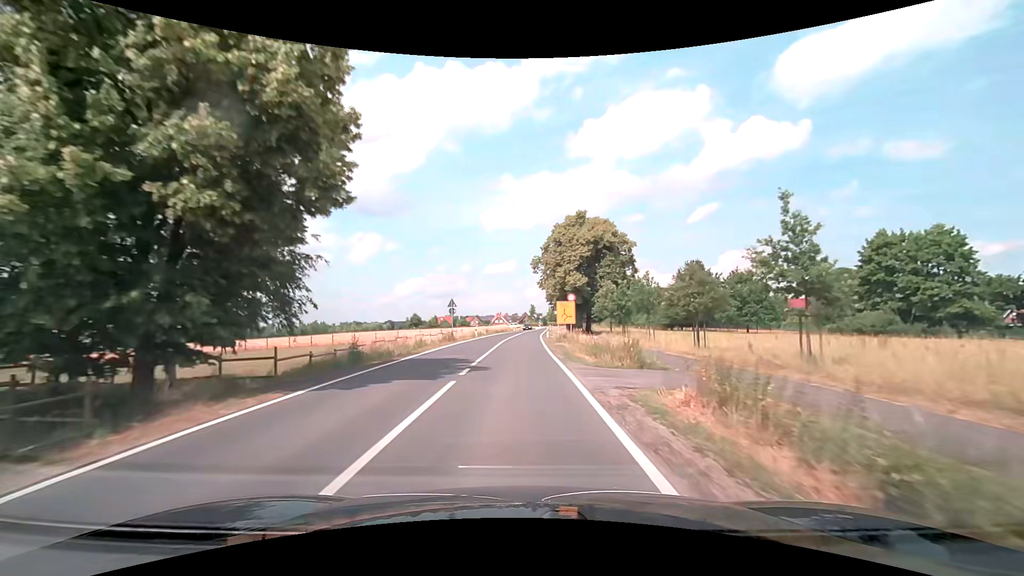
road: secondary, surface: asphalt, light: Day
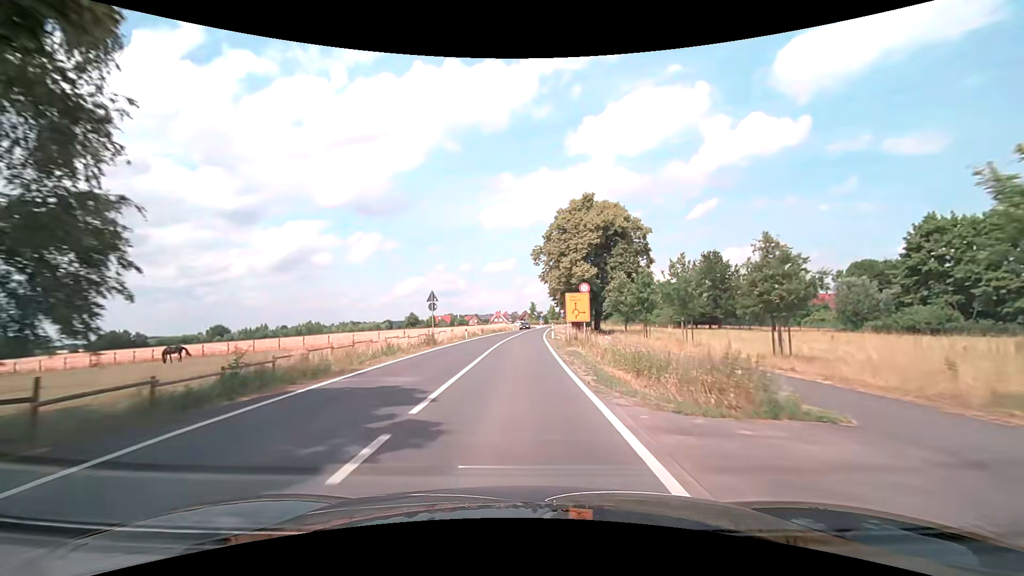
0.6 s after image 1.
(0.0, +8.7) m; 0°
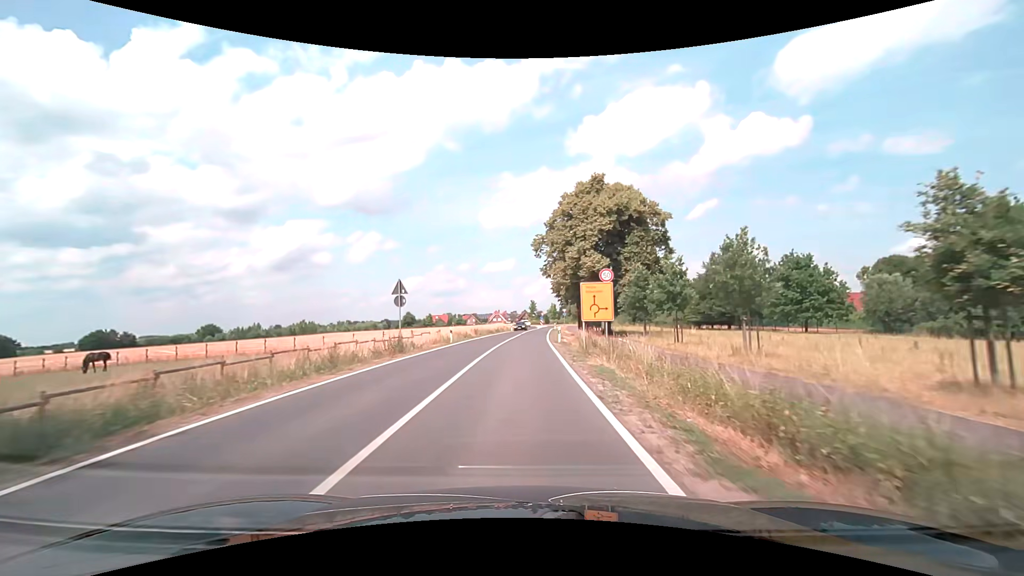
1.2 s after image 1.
(0.0, +8.4) m; 0°
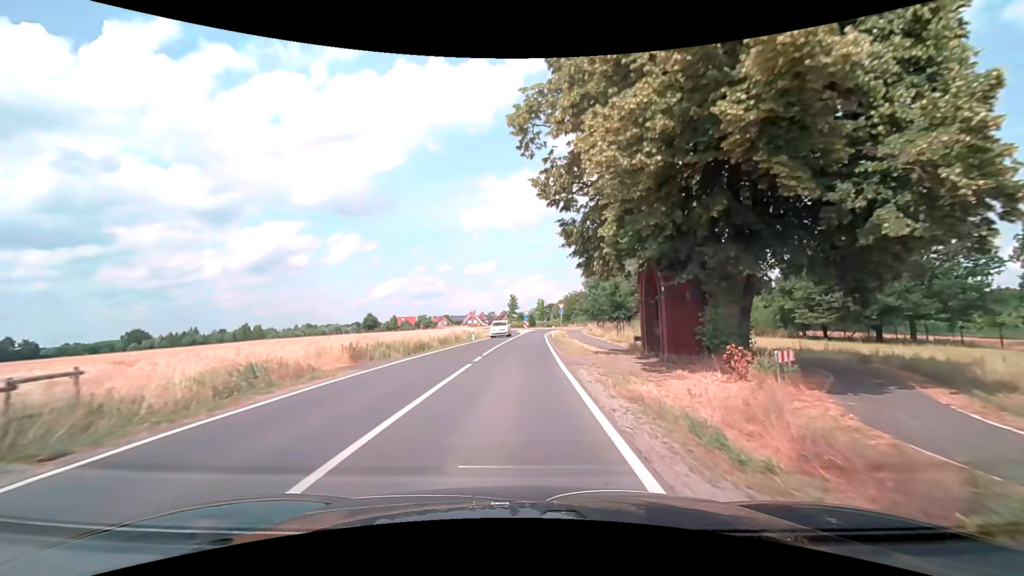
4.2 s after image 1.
(+0.7, +38.2) m; +2°
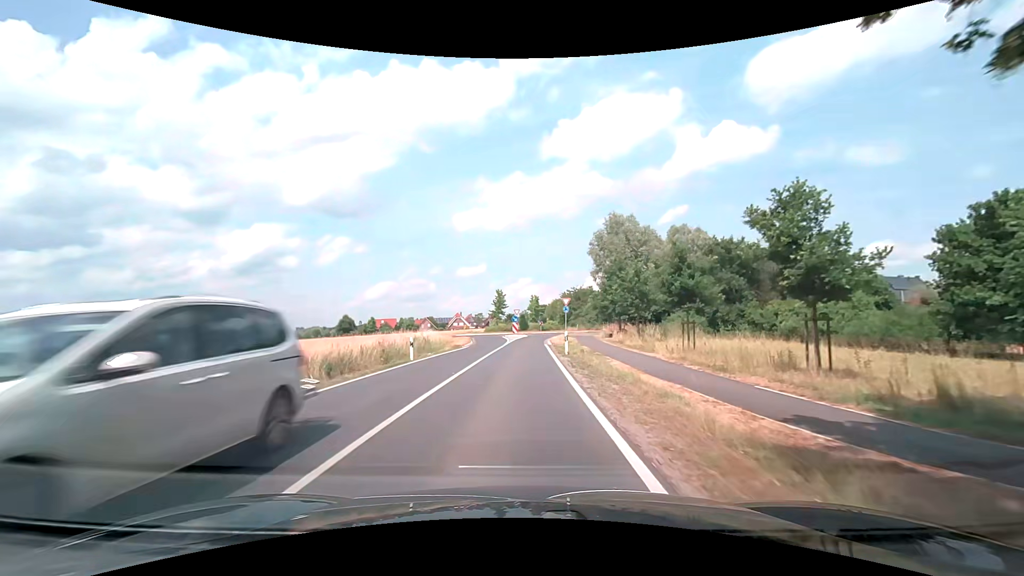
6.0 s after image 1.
(+0.2, +21.7) m; +1°
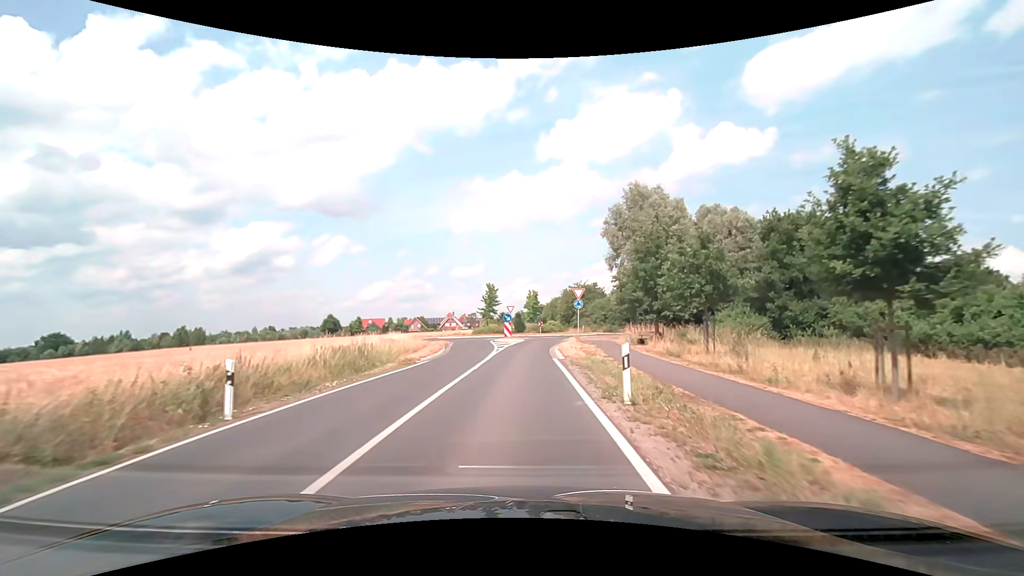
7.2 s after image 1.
(+0.1, +14.2) m; 0°
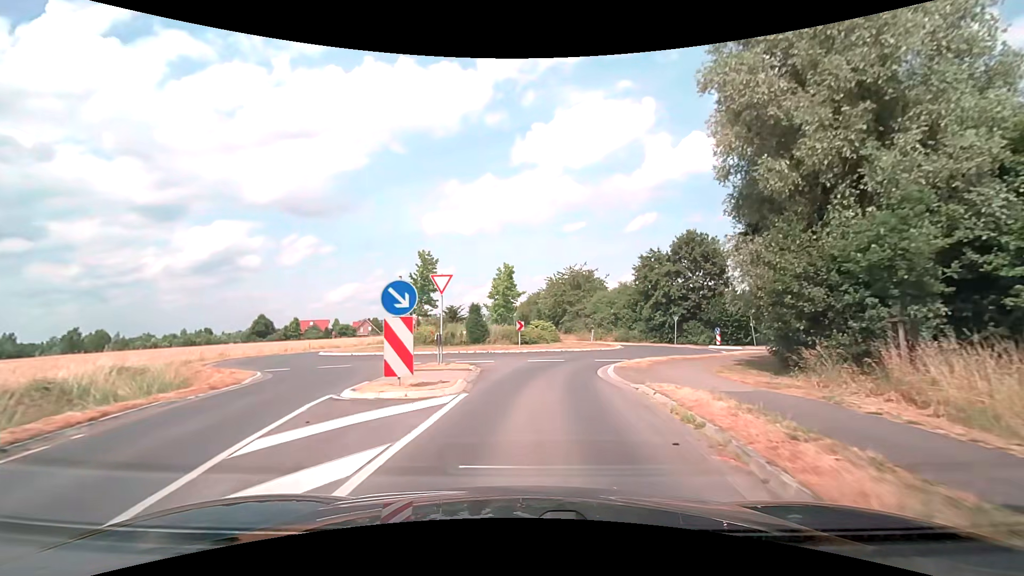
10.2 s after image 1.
(+0.5, +32.4) m; +3°
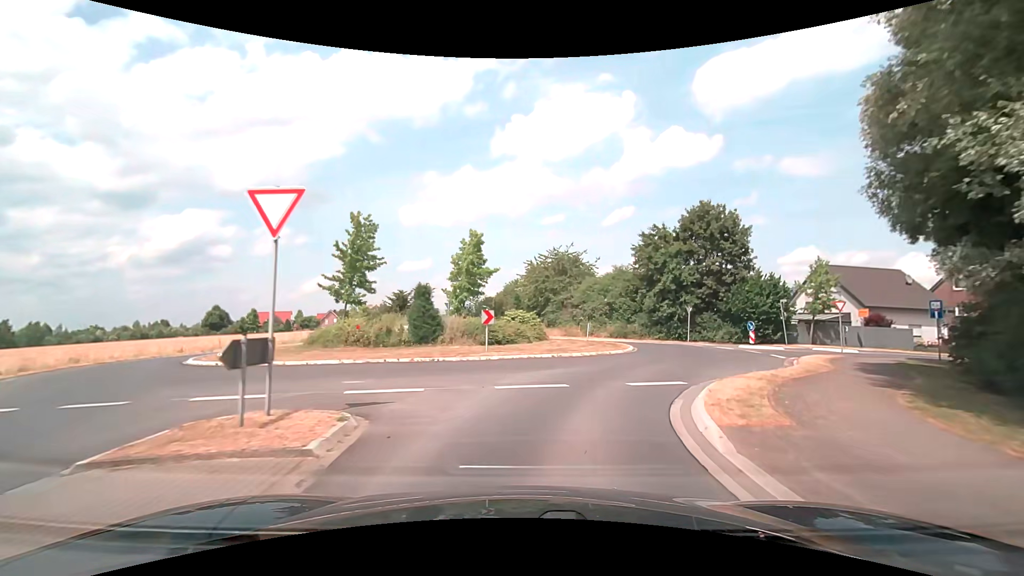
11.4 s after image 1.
(+0.2, +10.7) m; +2°
(+1, +10) (+5, +19) (+8, +28) (+6, +38) (+1, +47) (-3, +56) (-6, +65) (-7, +75) (-8, +85) (-9, +95) m
